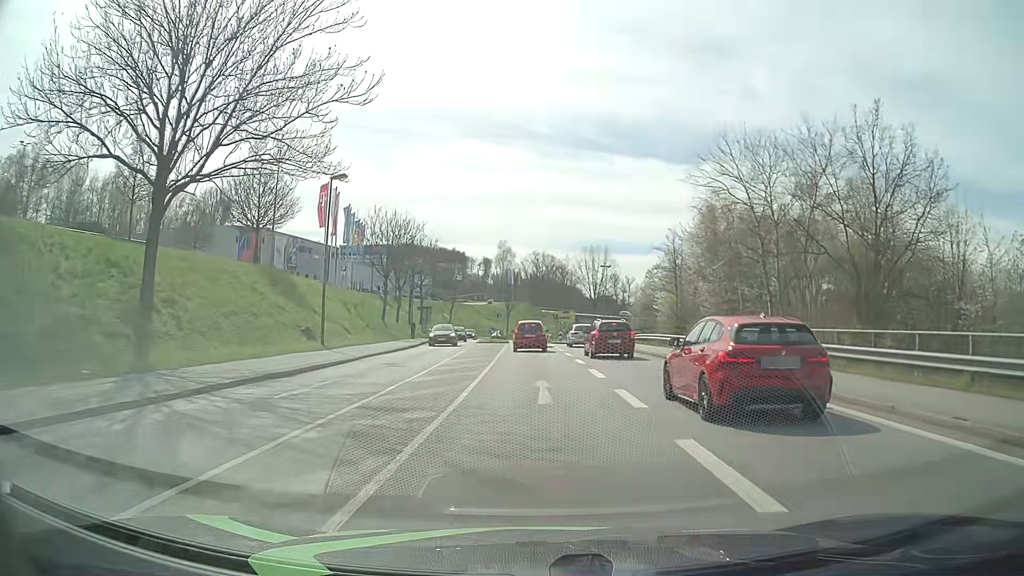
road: tertiary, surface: asphalt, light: Day
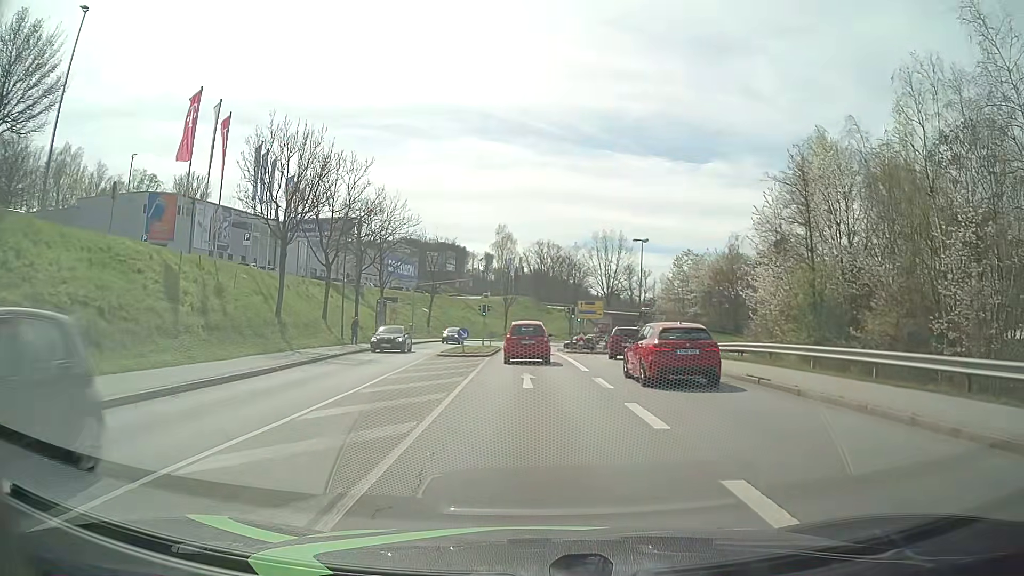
(-0.1, +25.5) m; -1°
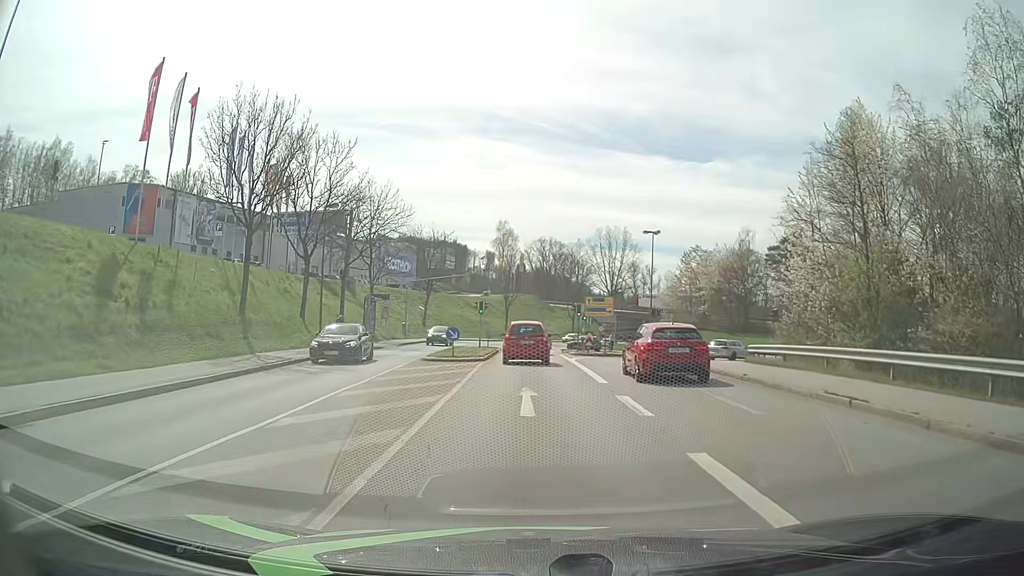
(0.0, +4.8) m; +1°
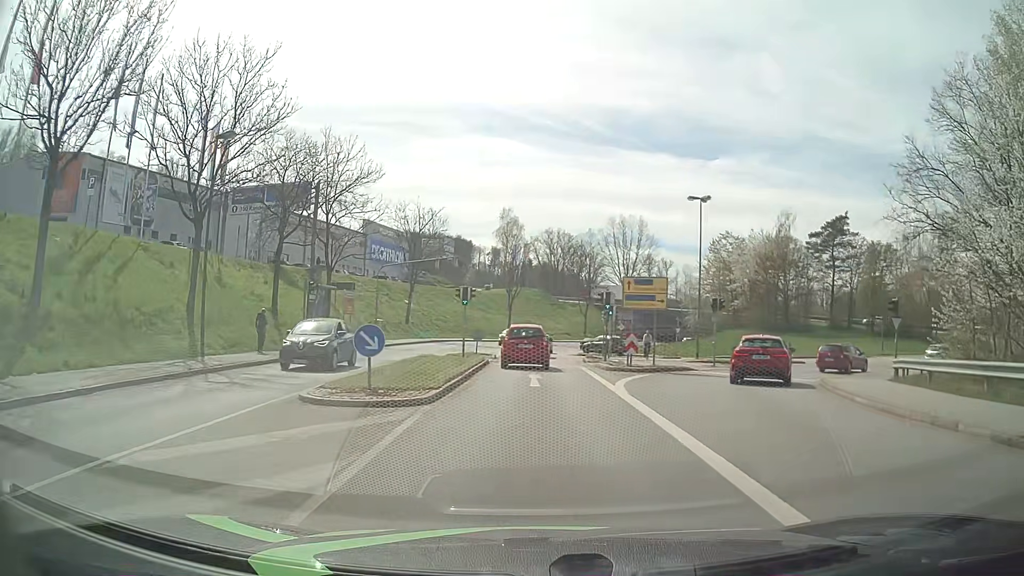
(-0.1, +14.7) m; -1°
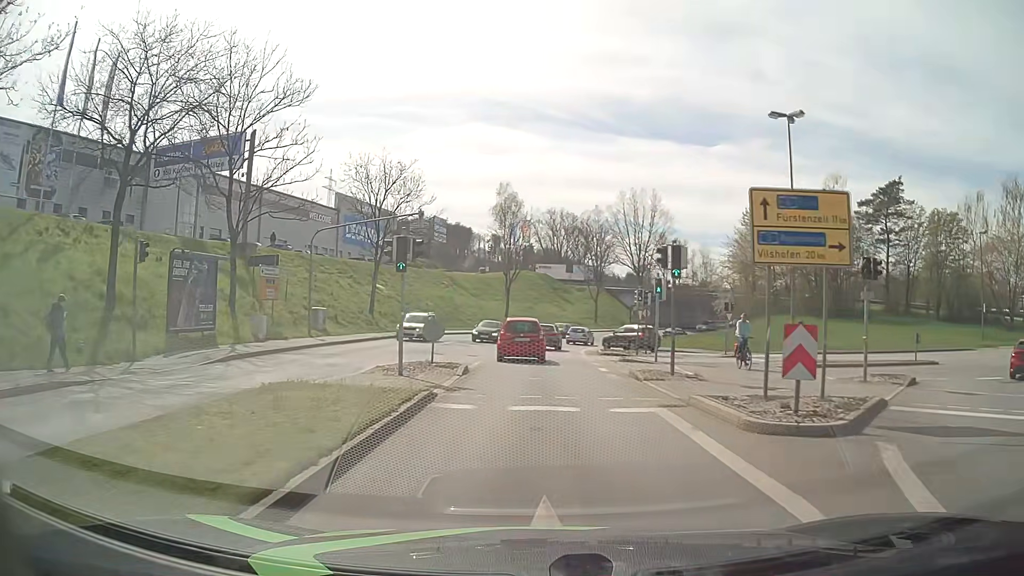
(+0.1, +15.7) m; 0°
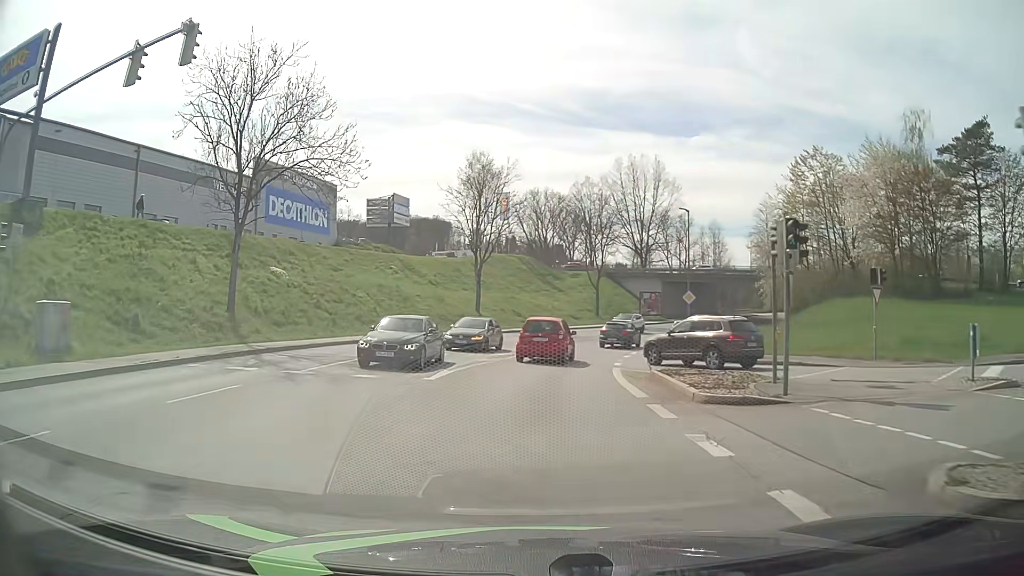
(+0.3, +22.4) m; +1°
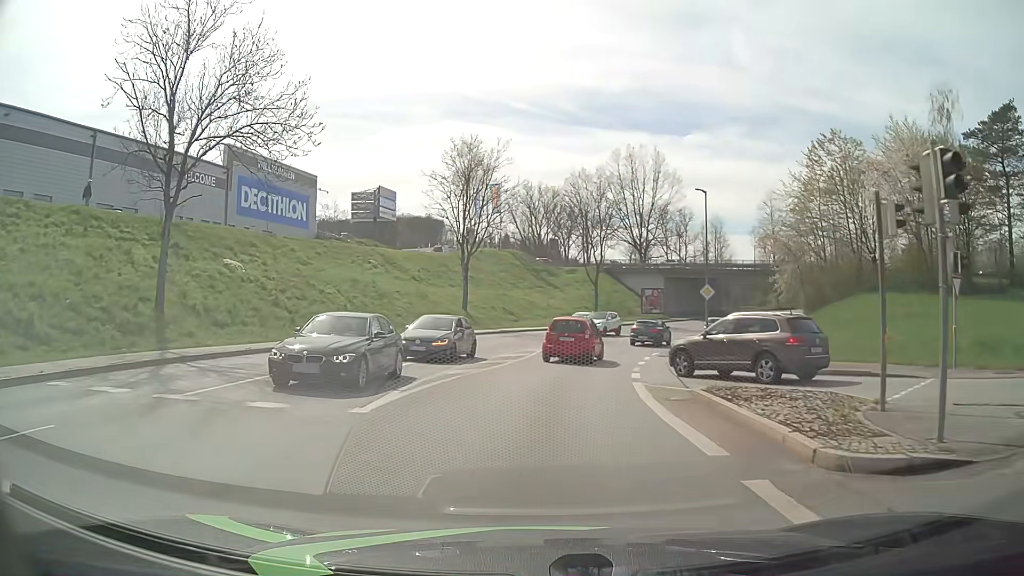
(+0.1, +5.7) m; 0°
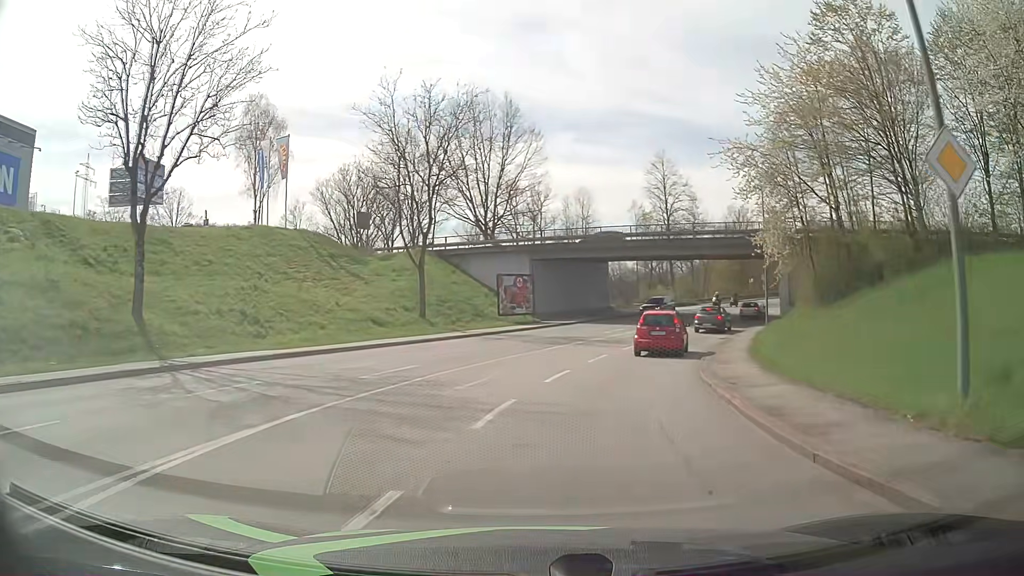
(+2.8, +28.9) m; +15°
